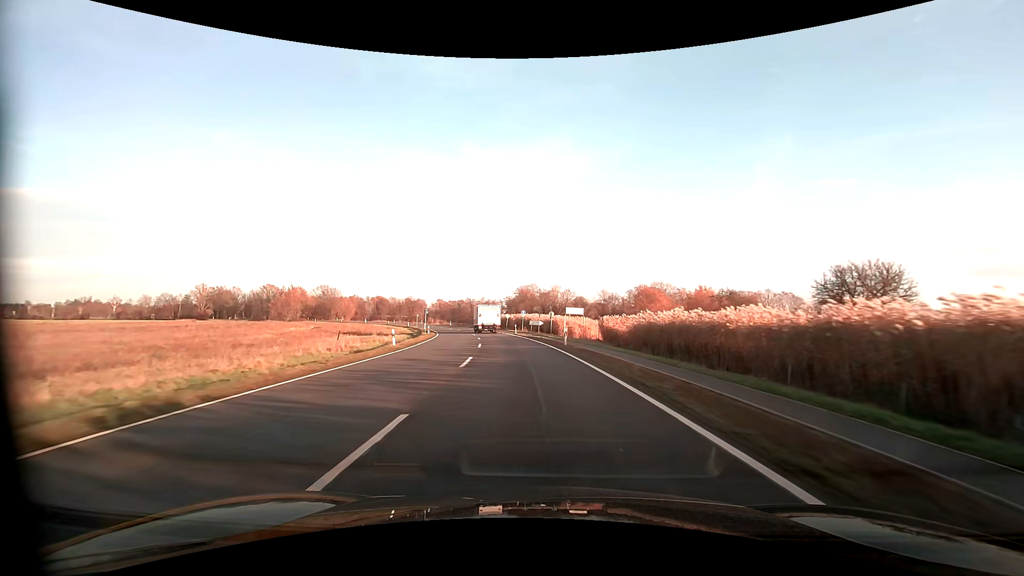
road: primary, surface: asphalt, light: Day
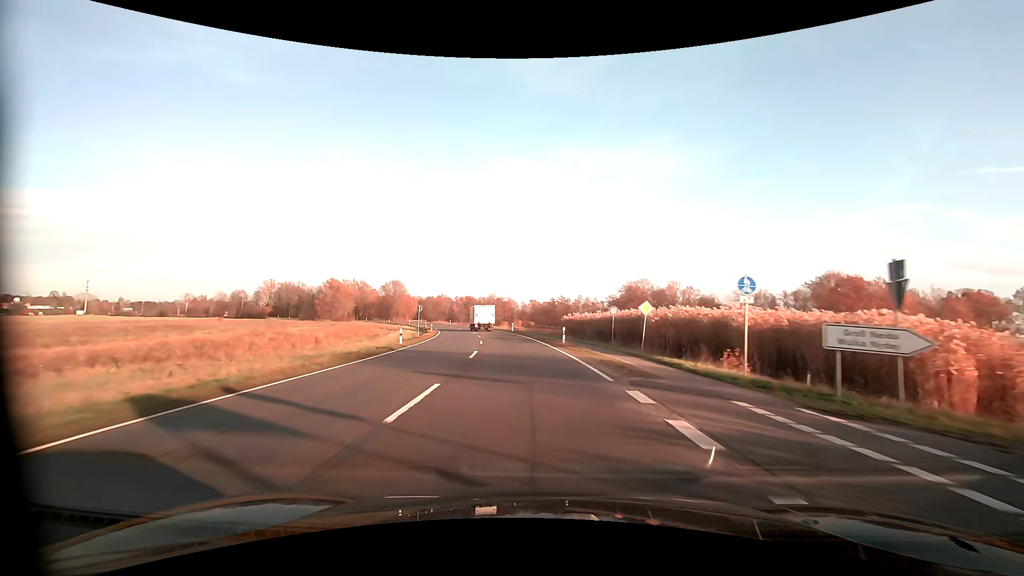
(-5.0, +56.4) m; -11°
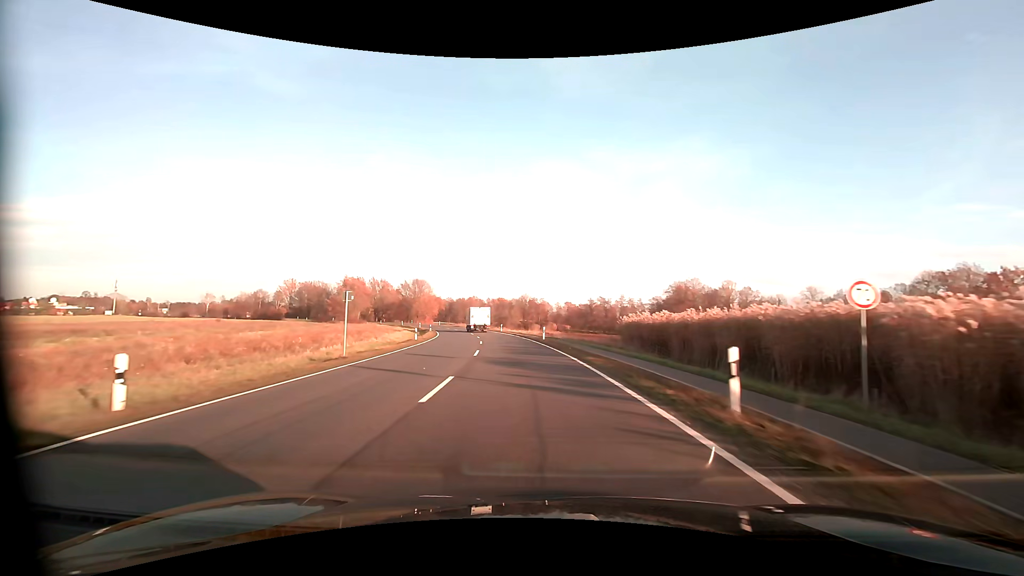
(-0.8, +22.3) m; -4°
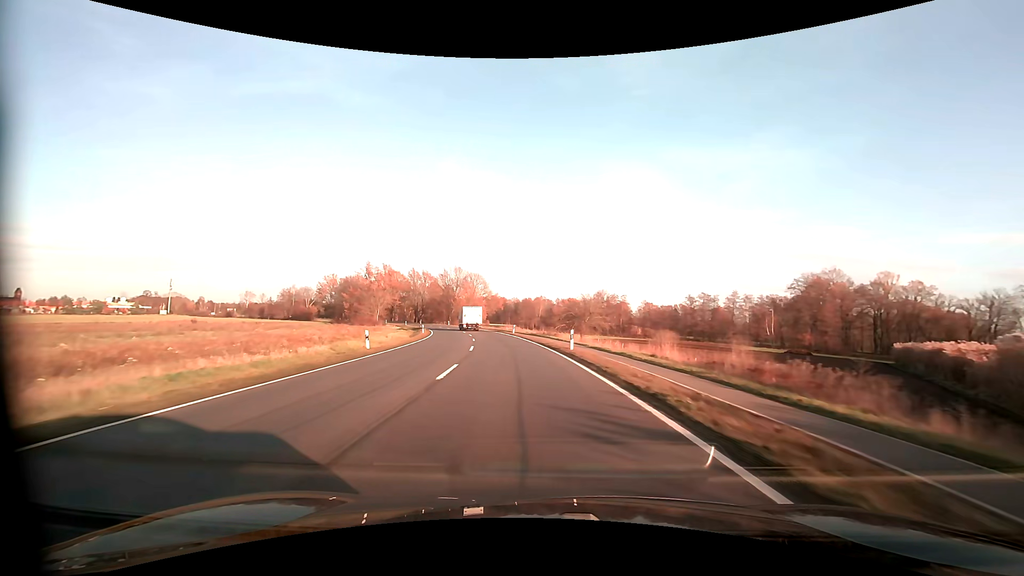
(-3.0, +45.1) m; -8°
